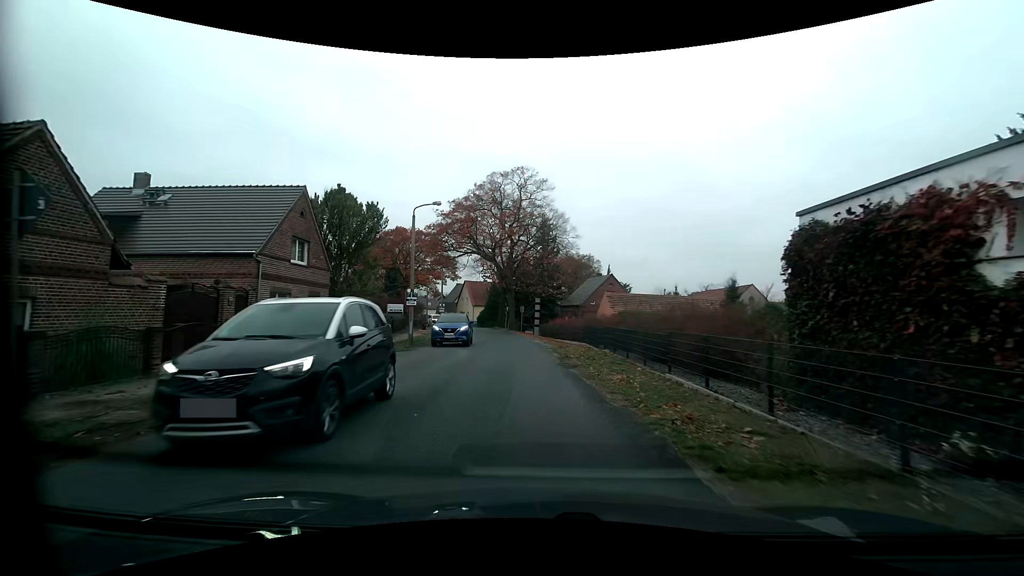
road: tertiary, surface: asphalt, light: Day
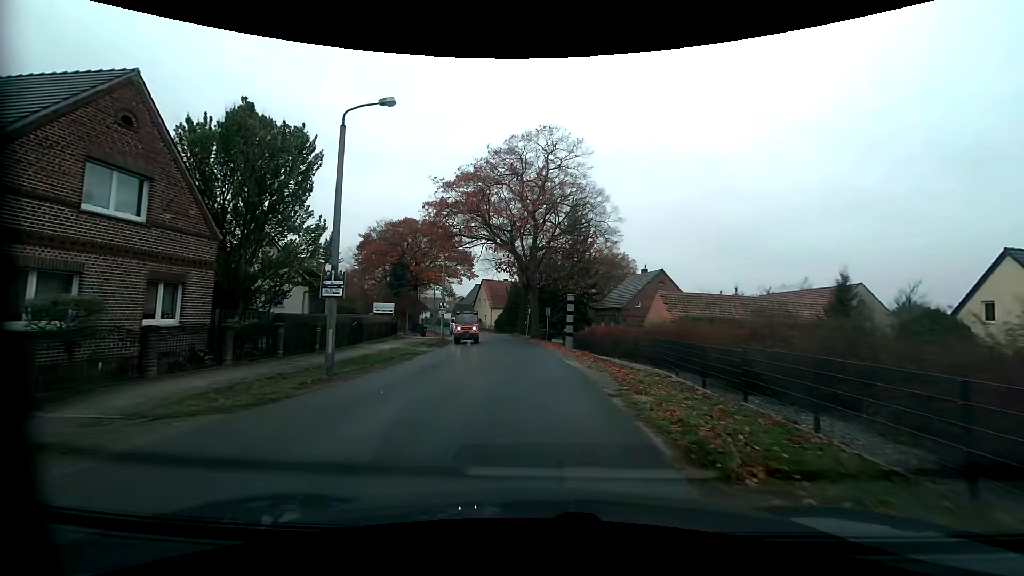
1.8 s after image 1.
(-0.3, +12.8) m; -2°
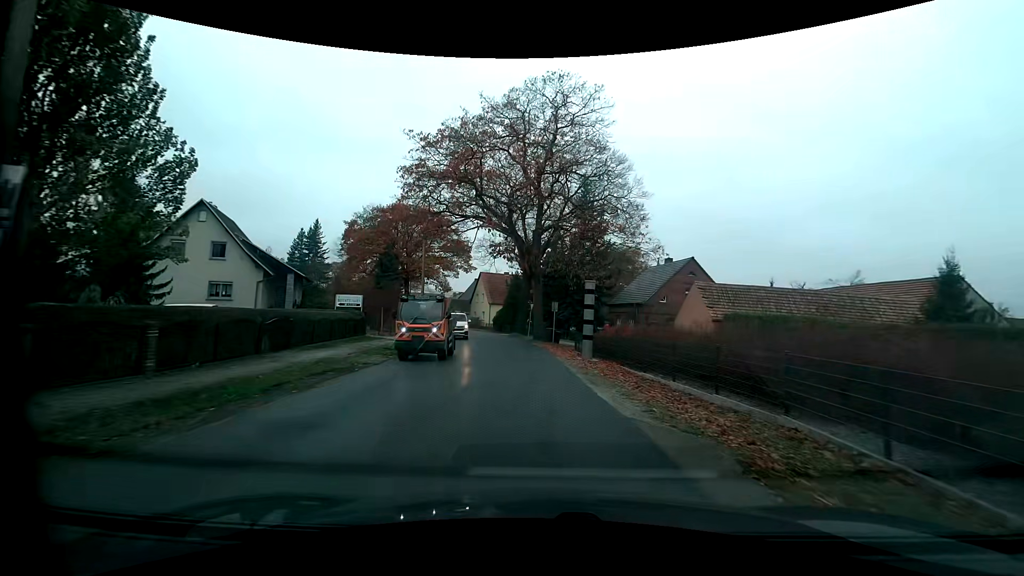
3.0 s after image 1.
(-0.2, +8.6) m; -1°
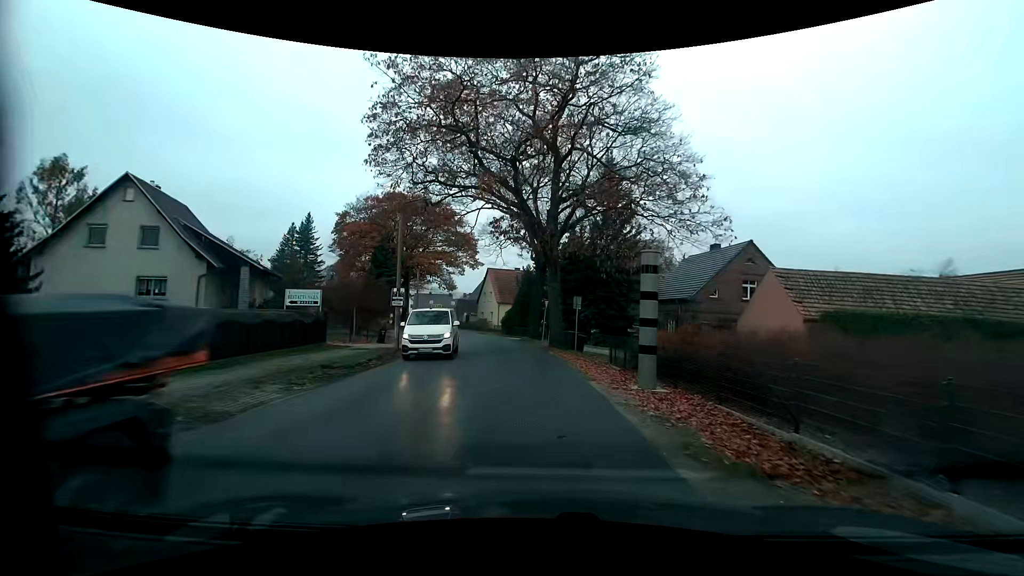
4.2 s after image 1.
(-0.1, +8.6) m; -2°
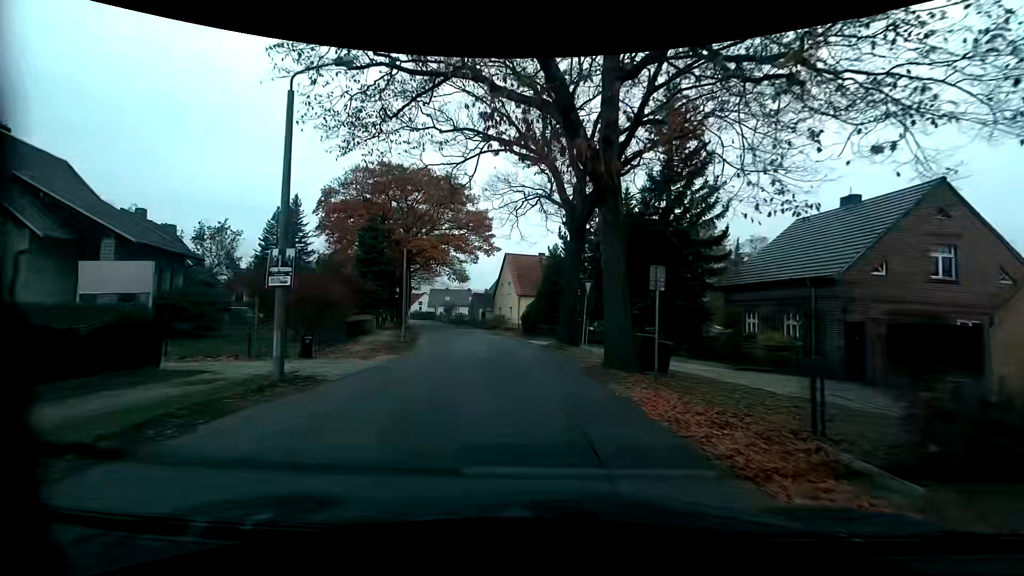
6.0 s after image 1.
(-0.1, +13.0) m; -2°
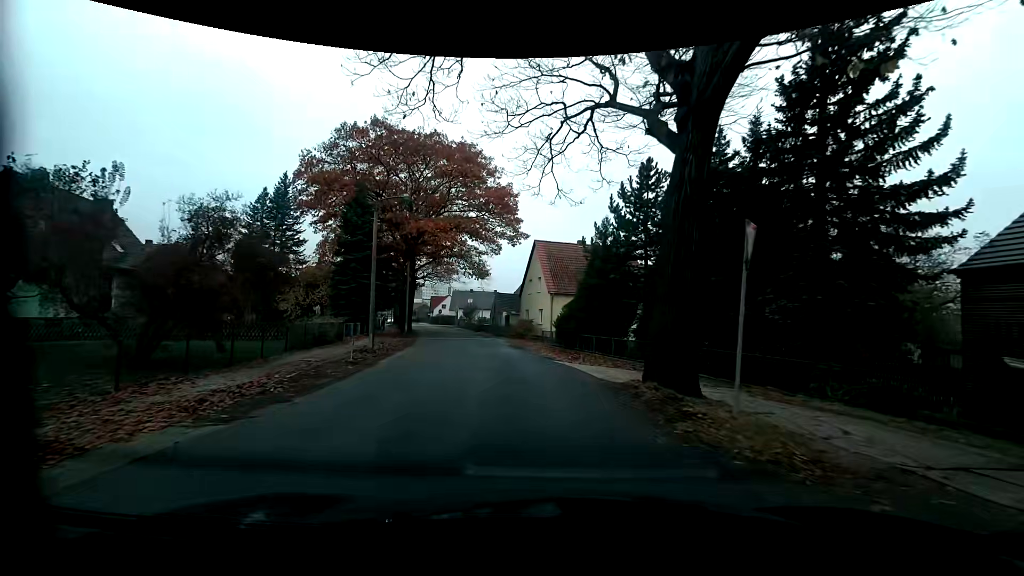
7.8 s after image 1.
(-0.5, +12.9) m; -4°
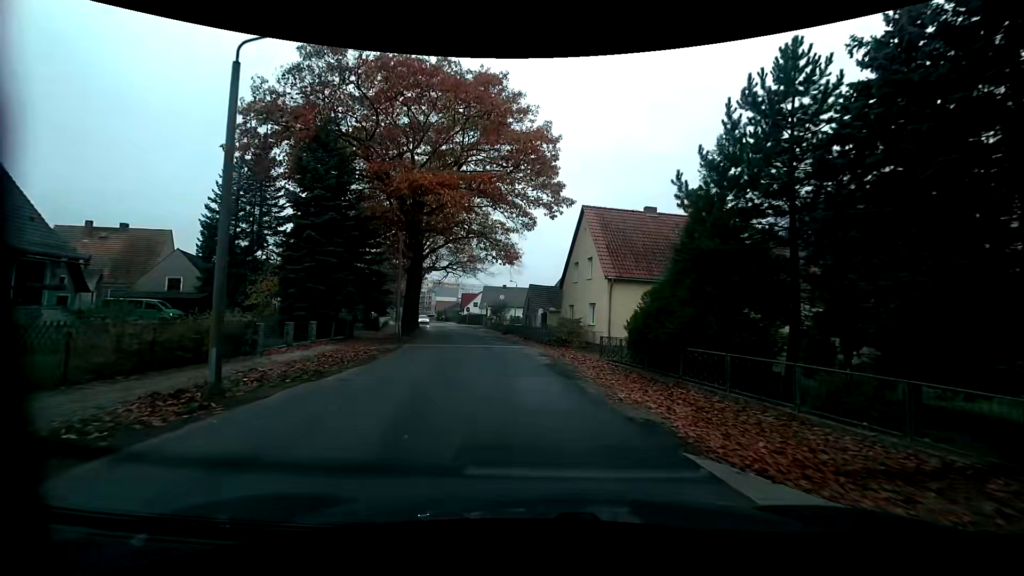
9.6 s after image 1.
(-0.4, +13.2) m; -6°
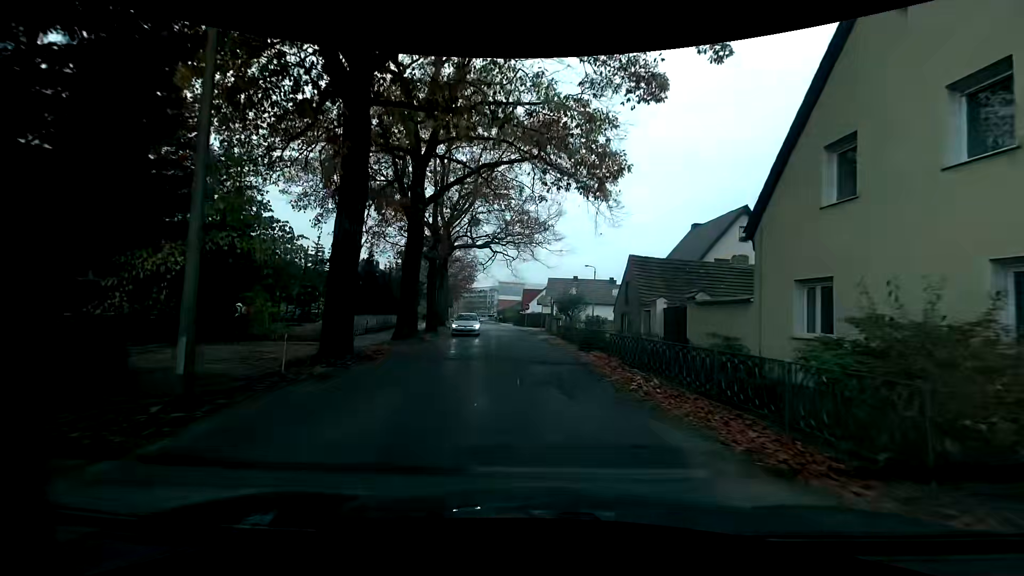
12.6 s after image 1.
(-0.8, +22.1) m; -5°
(0, +10) (0, +20) (-1, +30) (-3, +40) (-4, +50) (-6, +60) (-8, +69) (-9, +79) (-11, +89) (-13, +99) m
